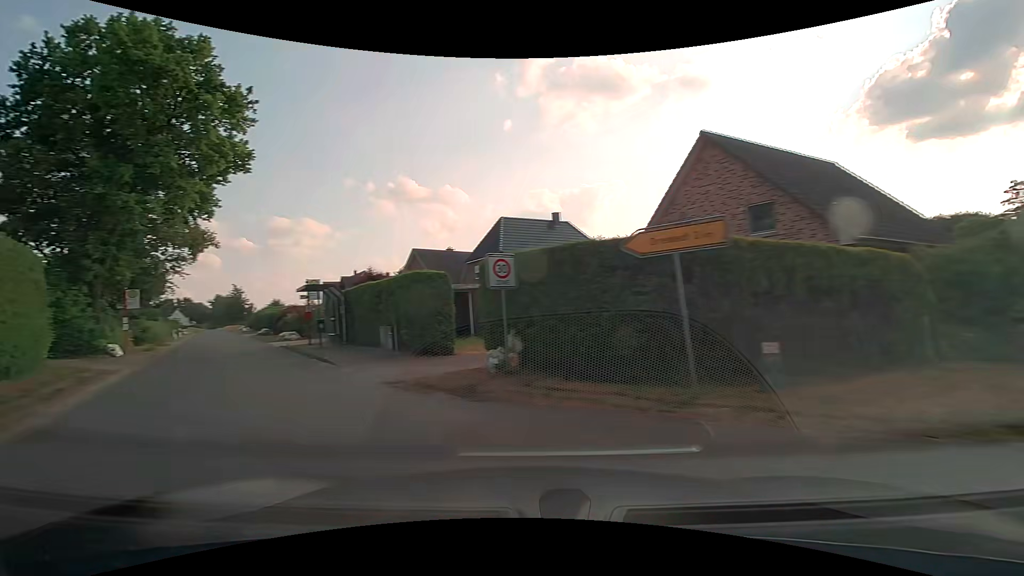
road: unclassified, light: Day
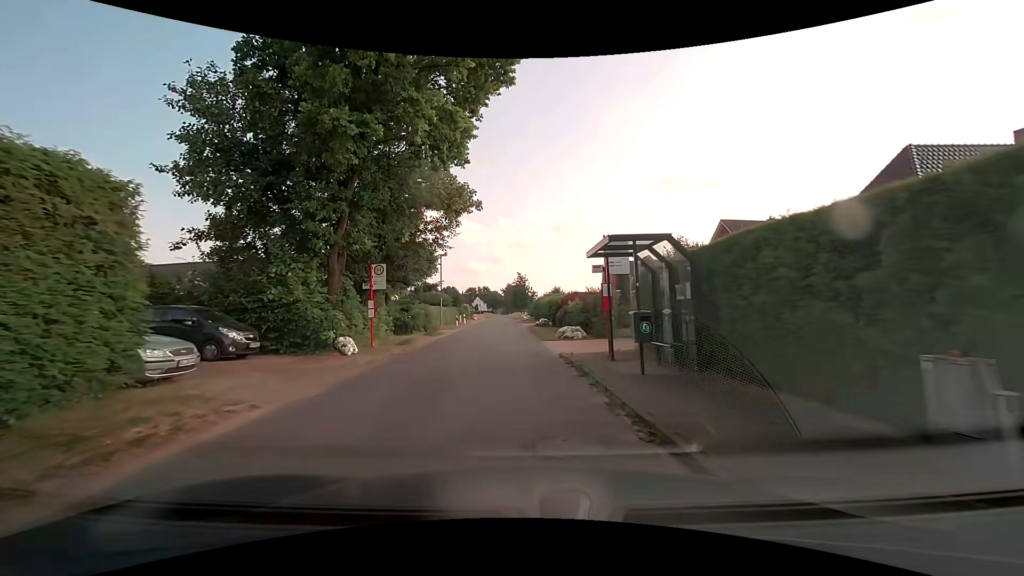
(-5.0, +11.7) m; -32°
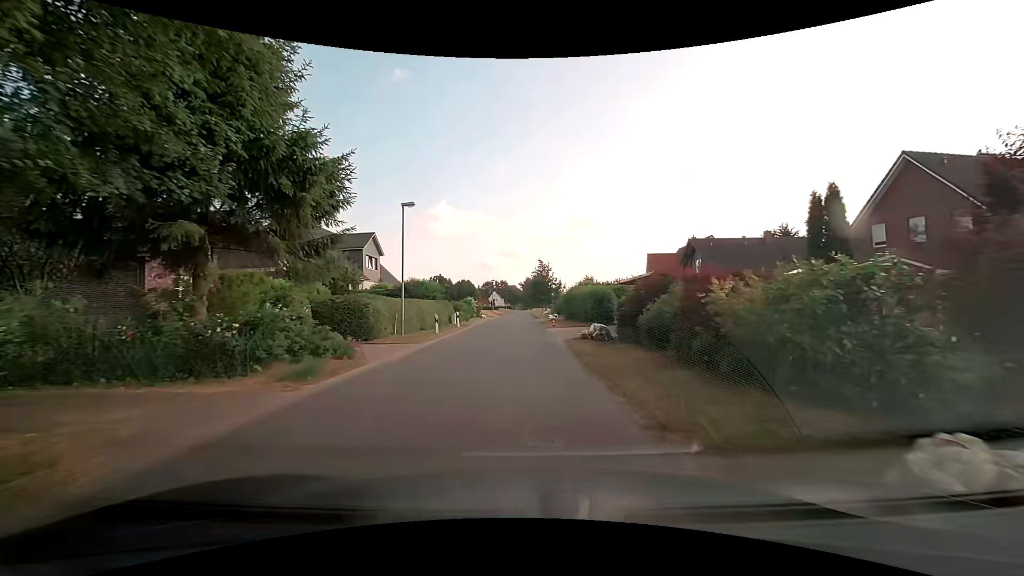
(-0.6, +19.0) m; -3°
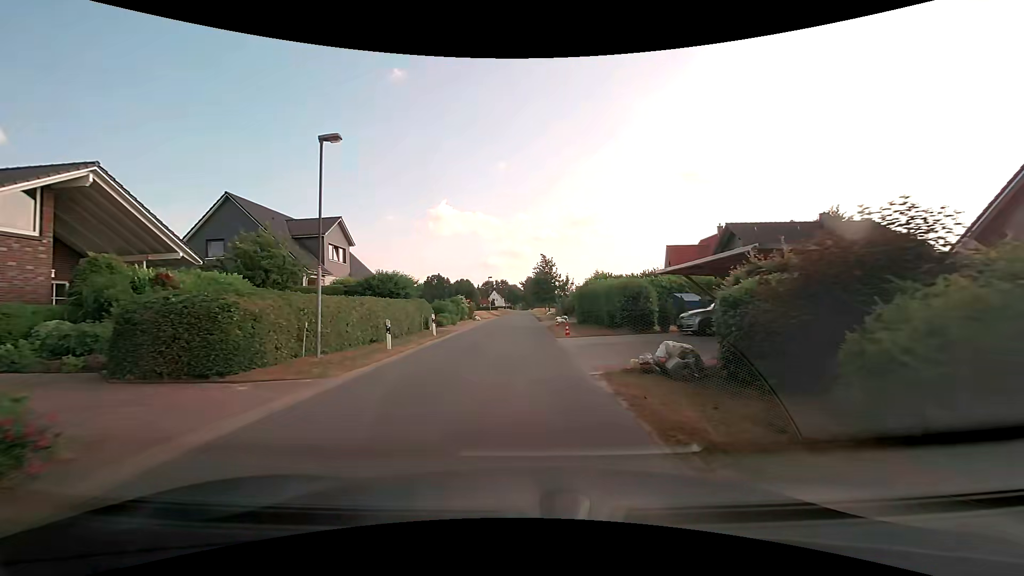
(0.0, +9.2) m; 0°
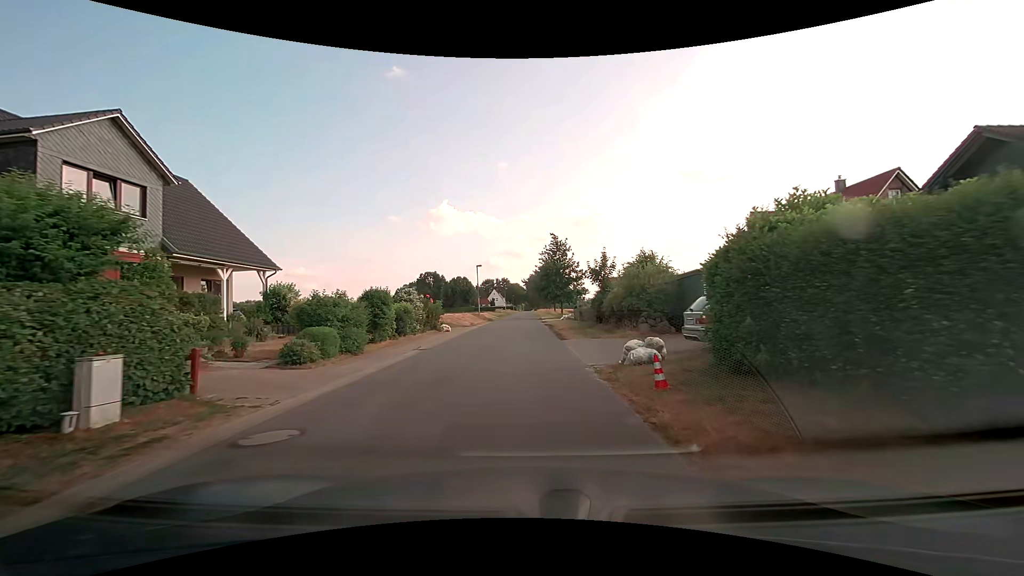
(+0.1, +22.5) m; 0°
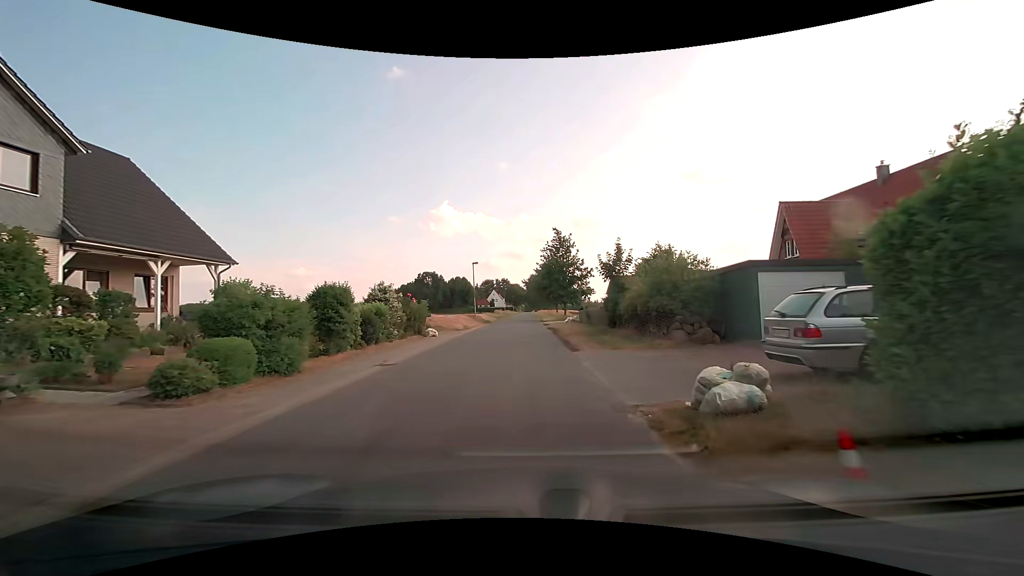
(0.0, +4.5) m; 0°
(0, +10) (0, +20) (0, +30) (0, +40) (0, +50) (0, +60) (0, +70) (0, +80) (0, +90) (+1, +100) m
